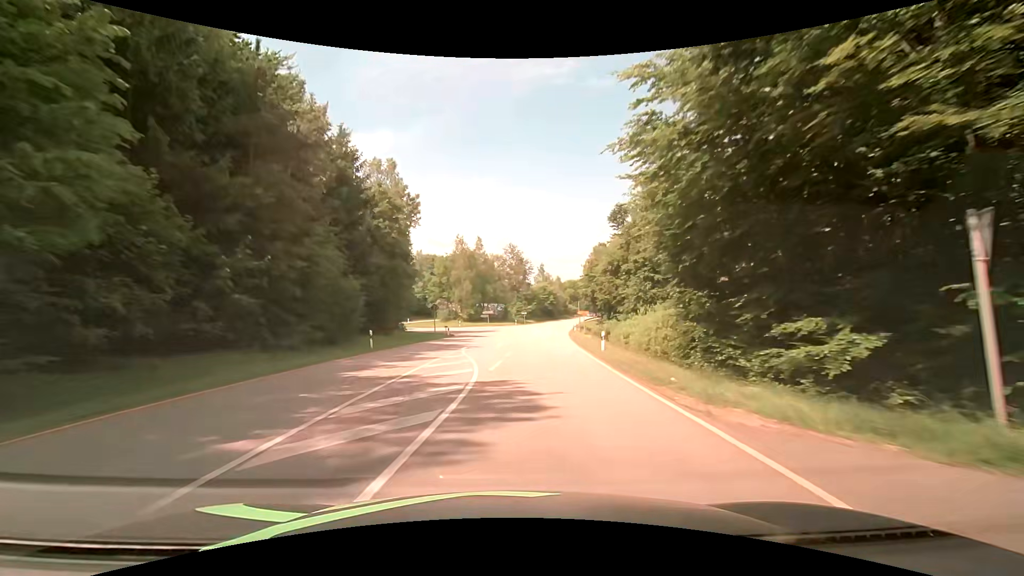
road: secondary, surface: asphalt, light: Day
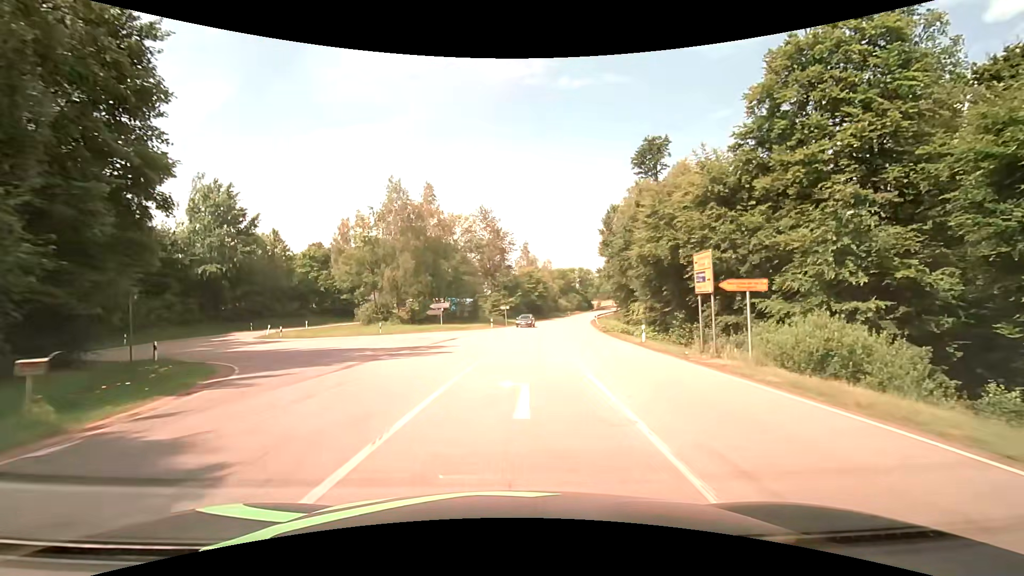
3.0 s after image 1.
(+0.5, +41.8) m; +3°
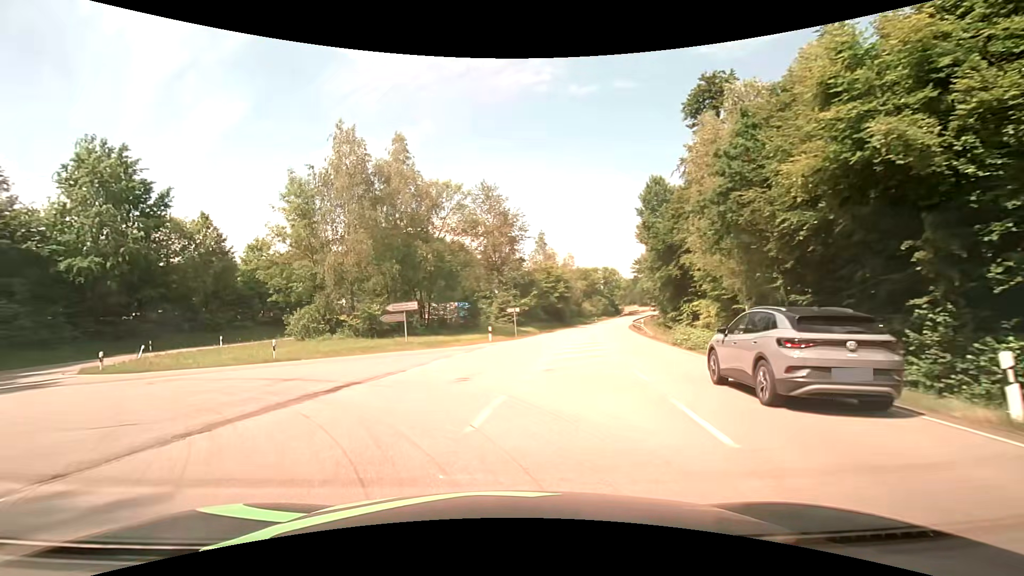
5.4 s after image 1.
(+0.7, +19.8) m; -2°
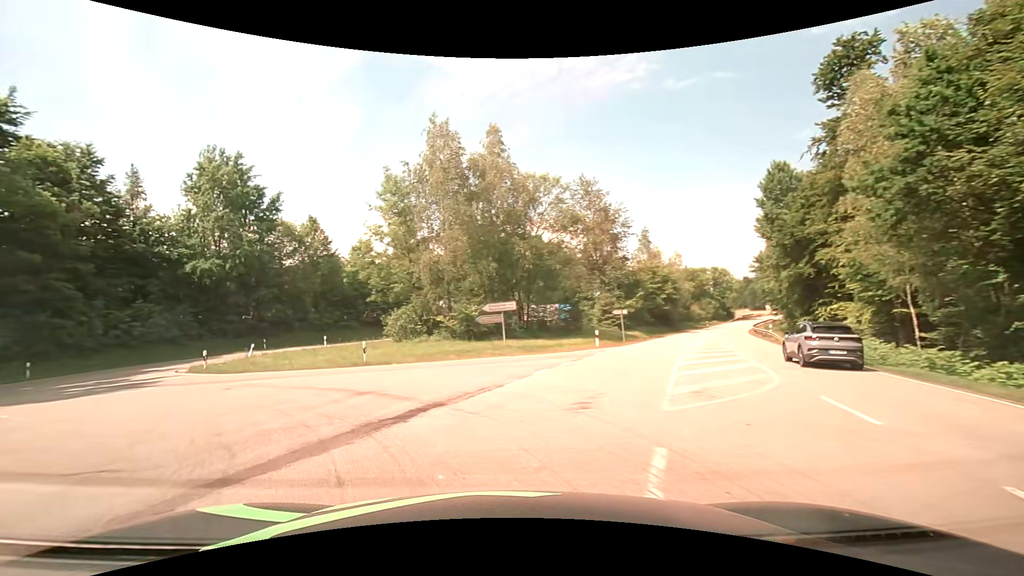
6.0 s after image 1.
(-0.3, +3.4) m; -11°
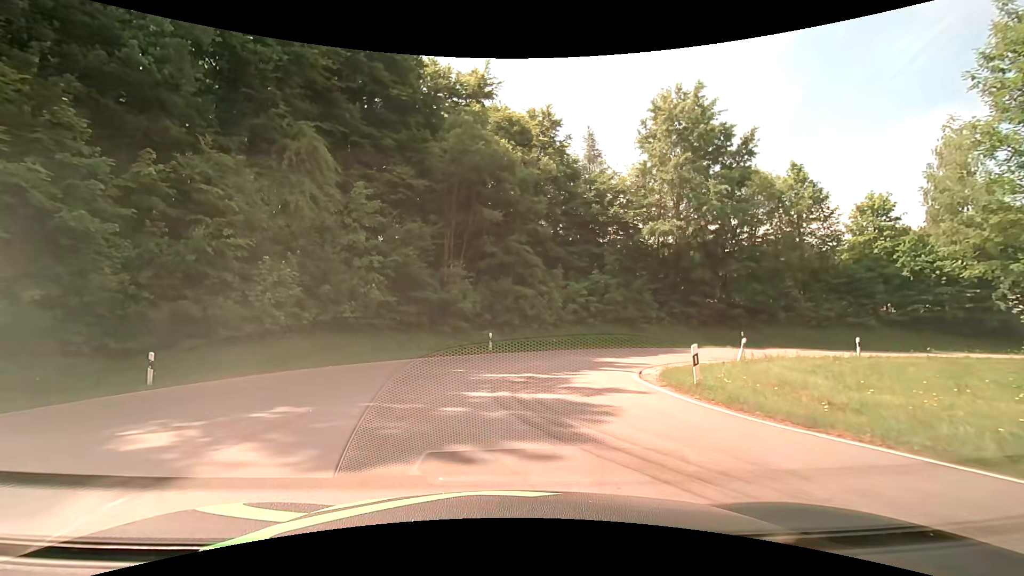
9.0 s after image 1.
(-8.2, +14.5) m; -47°
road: tertiary
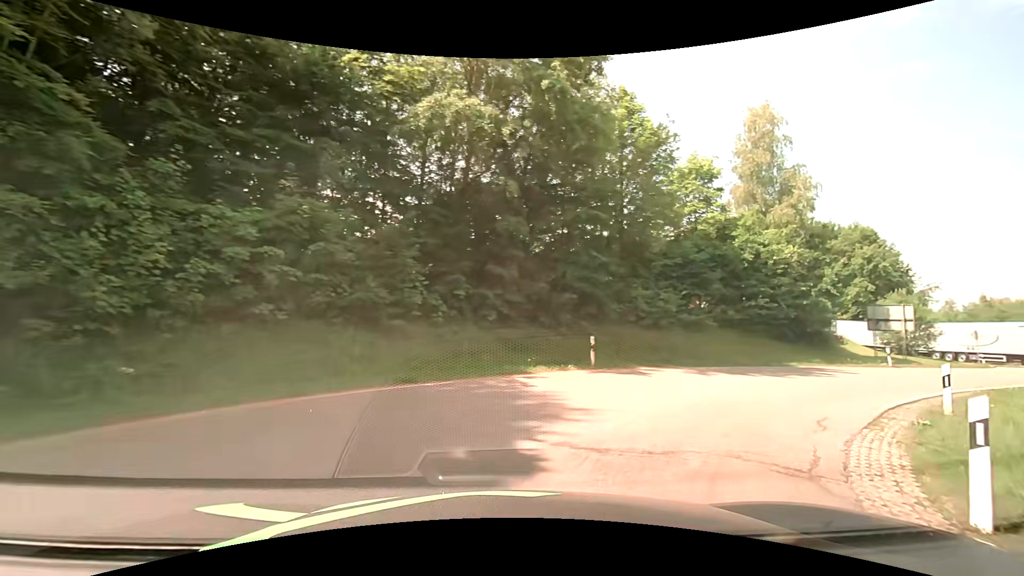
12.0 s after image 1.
(+3.4, +20.4) m; +31°
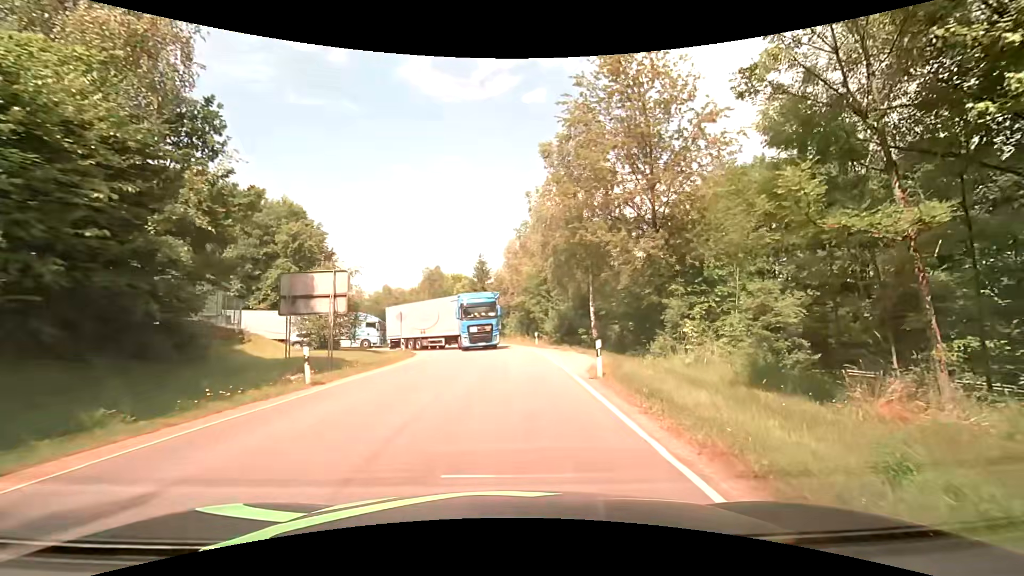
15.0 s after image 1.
(+11.1, +17.4) m; +59°
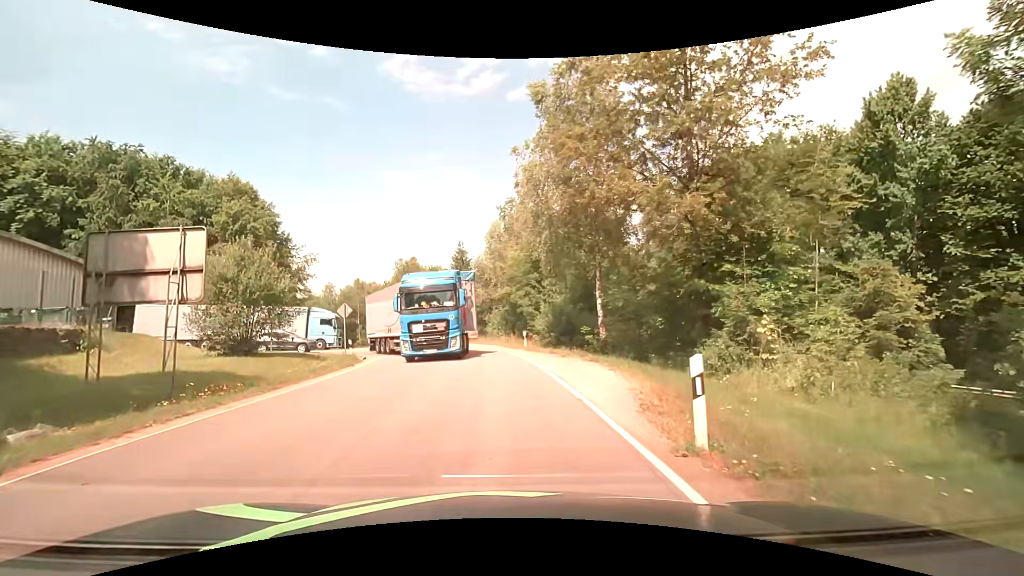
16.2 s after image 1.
(+0.3, +8.2) m; +3°
(0, +10) (0, +20) (-2, +30) (-4, +40) (-7, +49) (-11, +58) (-15, +67) (-20, +76) (-26, +84) (-32, +92) m
